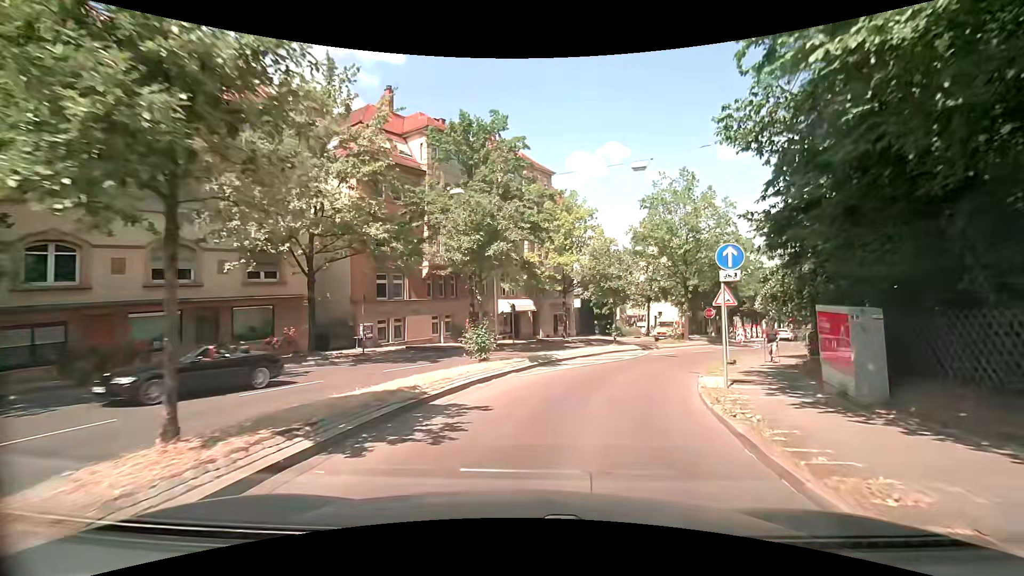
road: secondary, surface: asphalt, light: Day
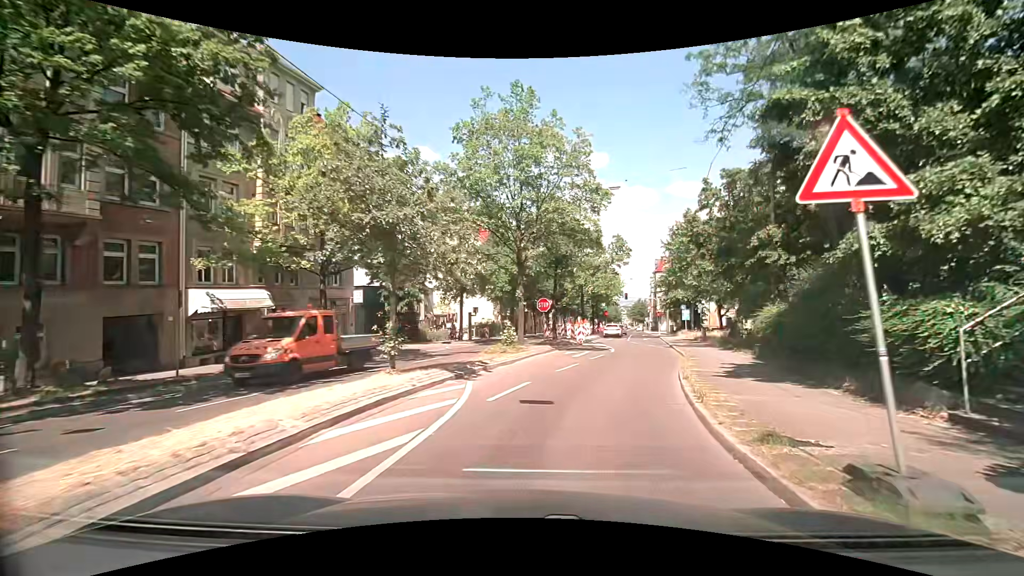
(+2.9, +16.5) m; +22°
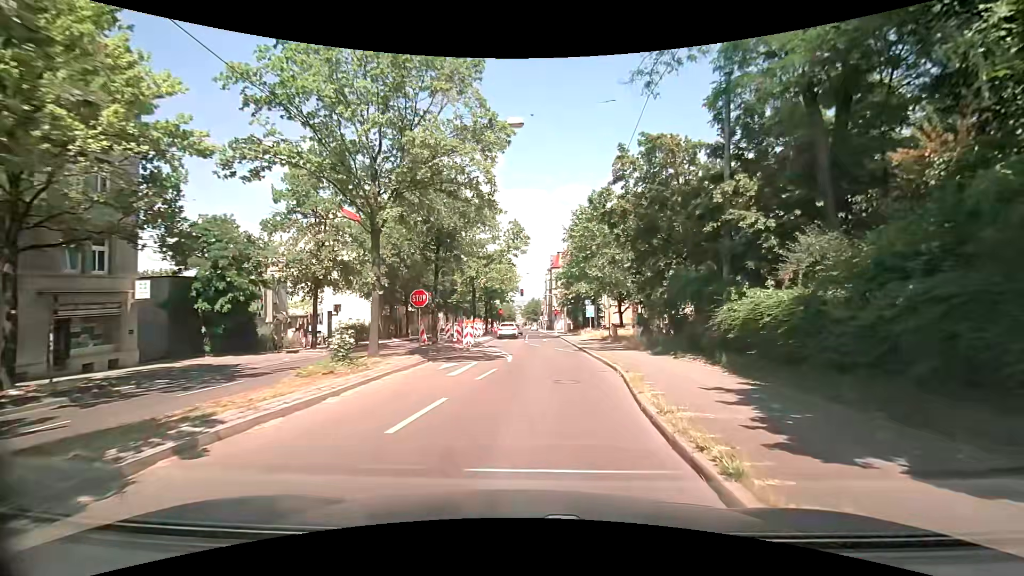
(+0.7, +8.3) m; +12°
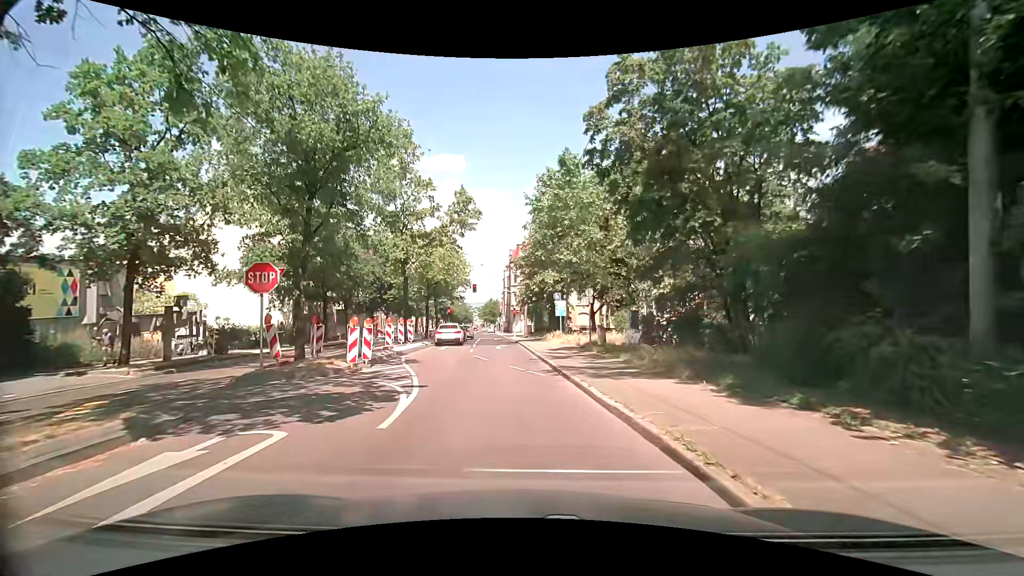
(+0.5, +11.3) m; +5°
